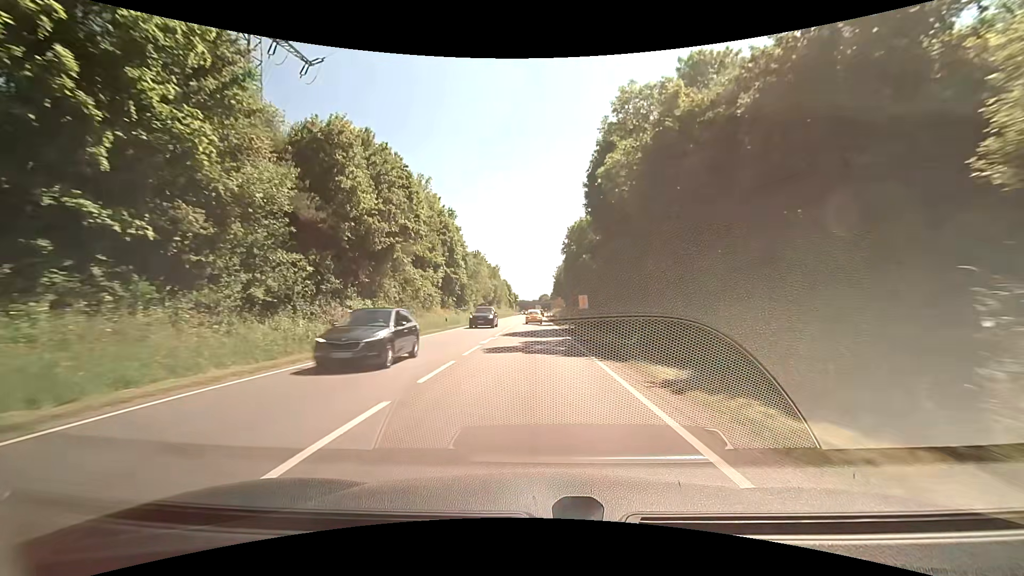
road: primary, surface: asphalt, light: Day
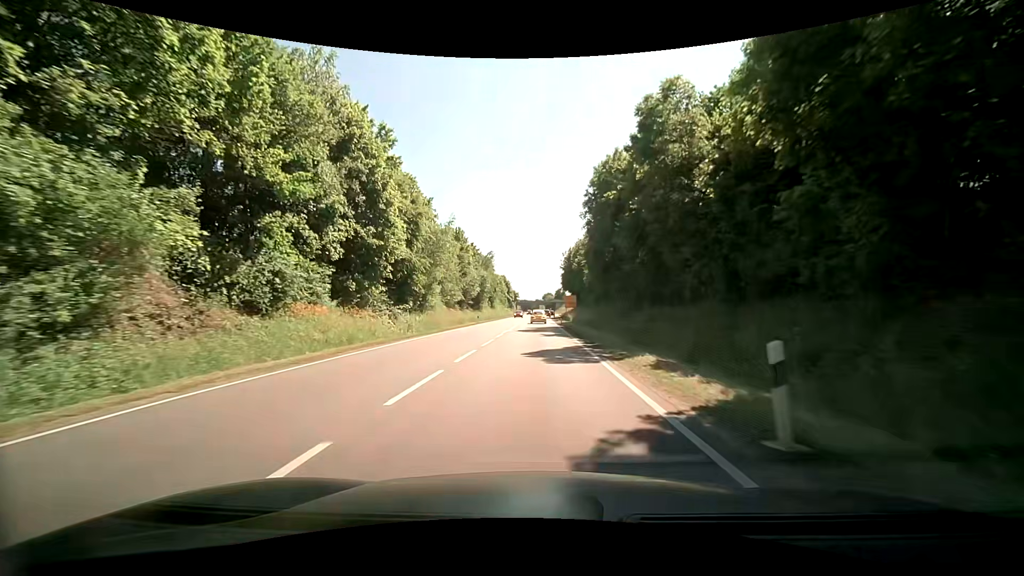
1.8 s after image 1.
(-0.4, +32.4) m; -1°
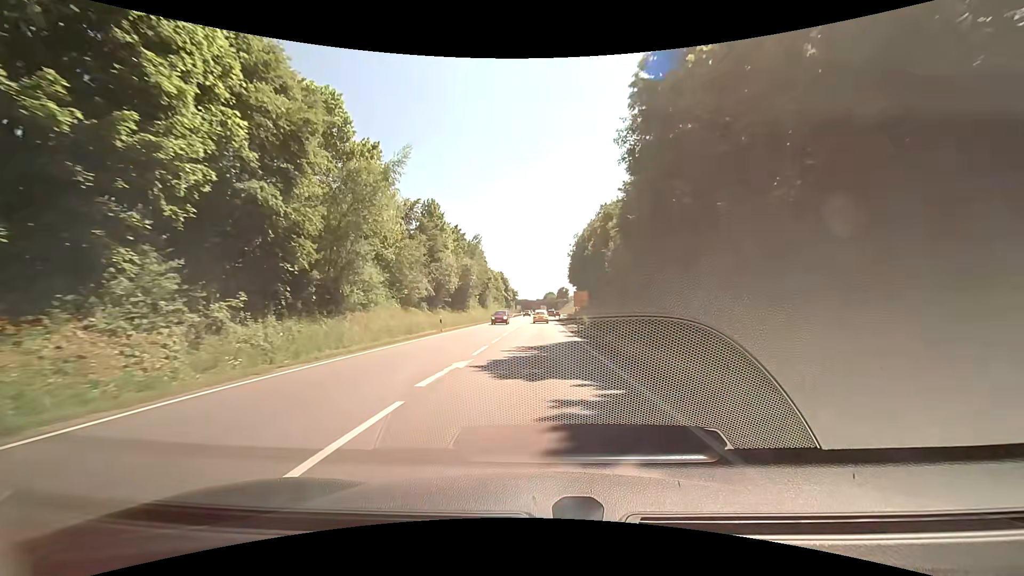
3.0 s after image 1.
(-0.1, +21.9) m; 0°
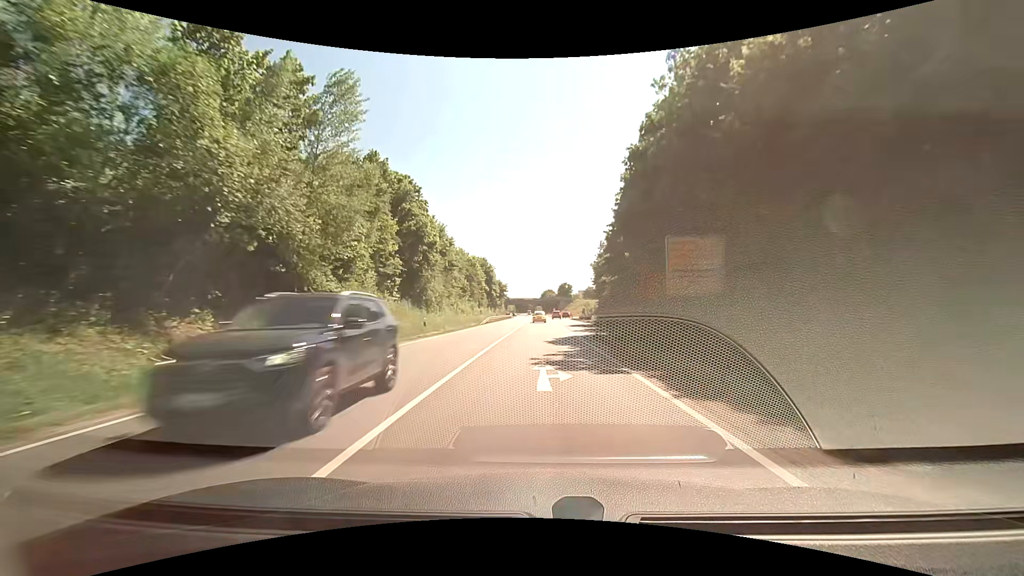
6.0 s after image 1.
(-0.3, +55.7) m; +1°
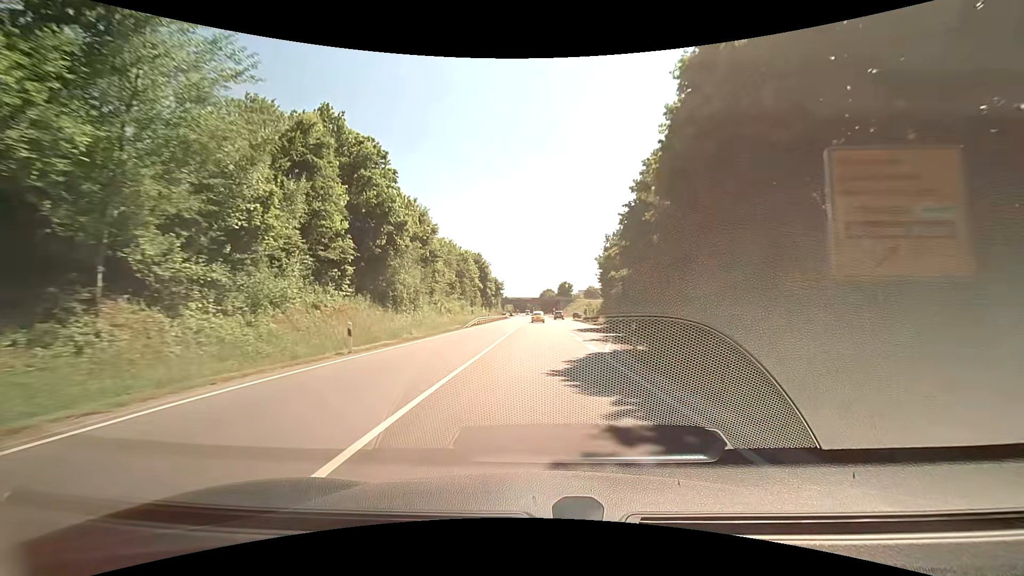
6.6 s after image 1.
(0.0, +11.3) m; 0°
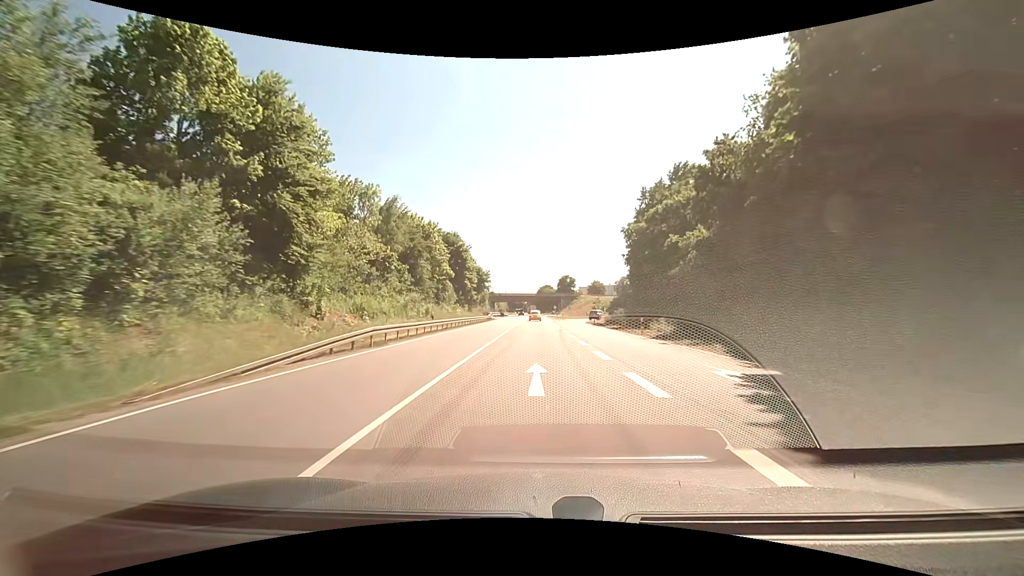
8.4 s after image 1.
(-0.1, +34.3) m; -1°
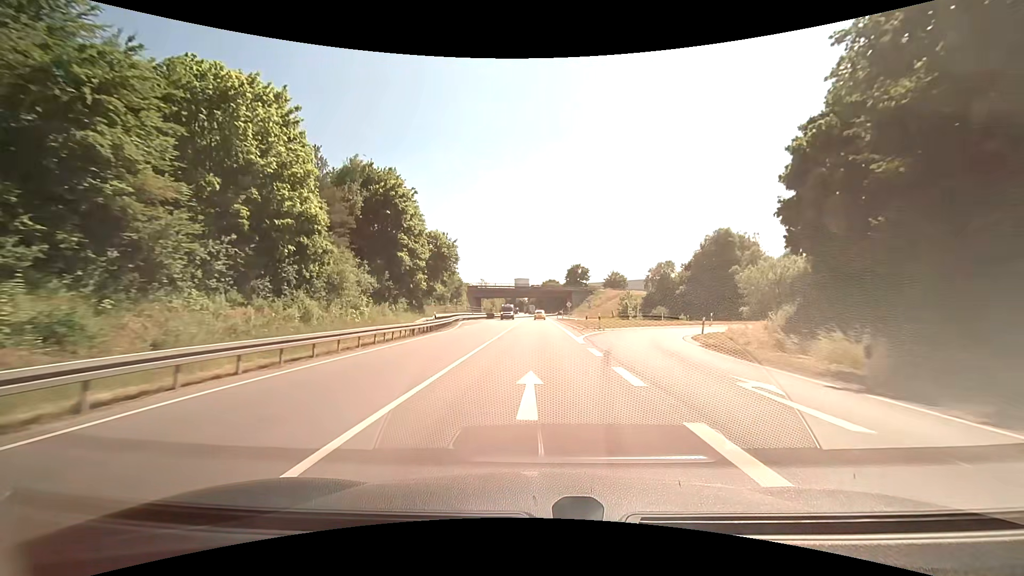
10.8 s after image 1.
(+0.4, +47.0) m; +1°
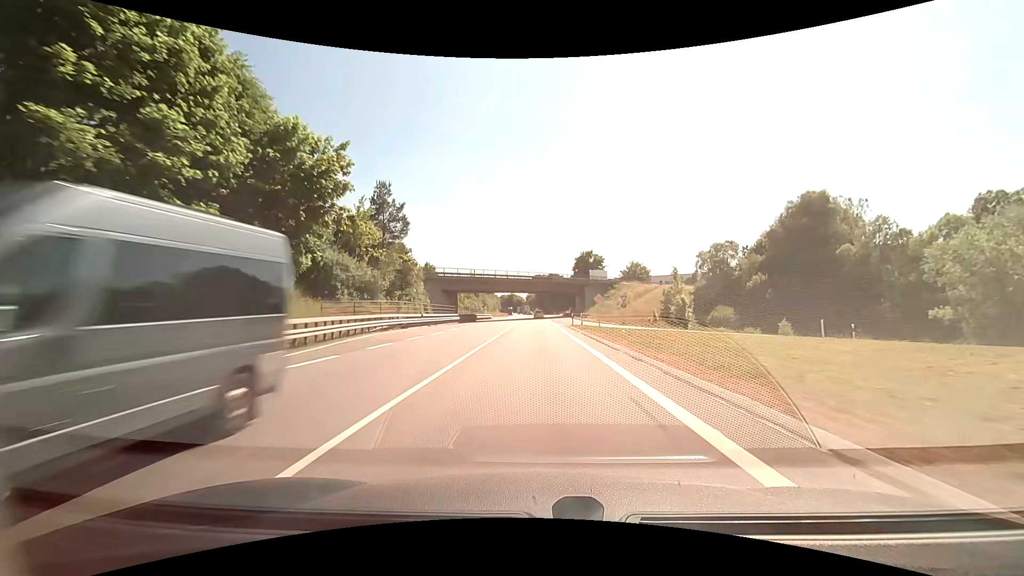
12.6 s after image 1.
(-0.3, +36.2) m; -1°
(0, +10) (0, +20) (0, +30) (0, +40) (0, +50) (0, +60) (0, +70) (0, +80) (-1, +90) (-1, +100) m
